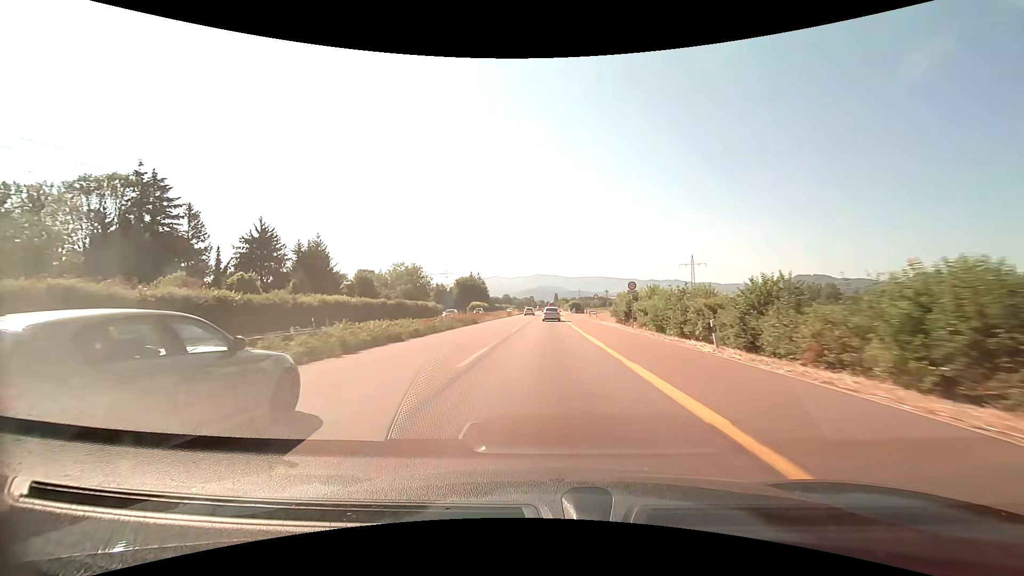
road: trunk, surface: asphalt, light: Day
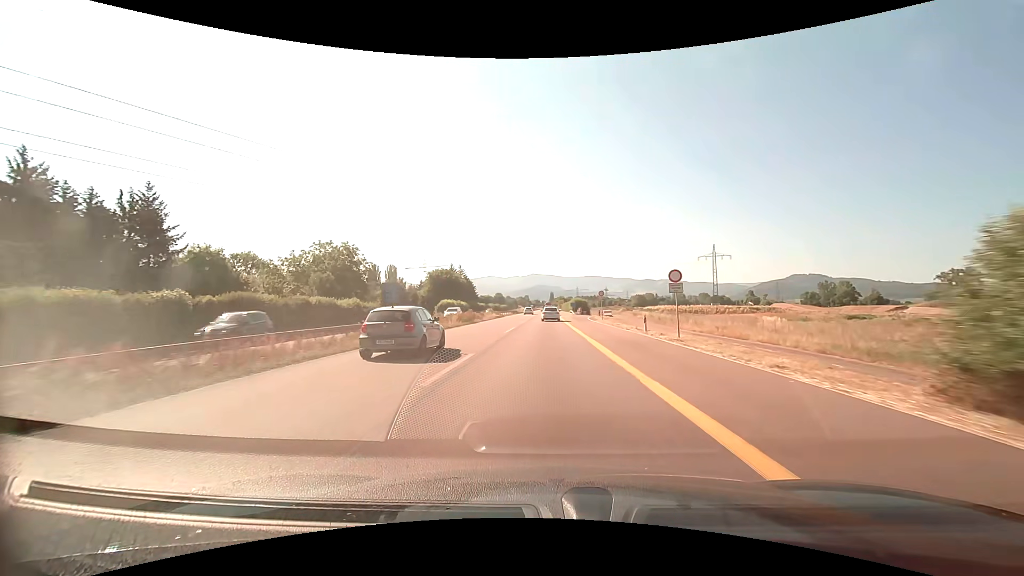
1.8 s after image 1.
(+0.2, +39.0) m; +1°
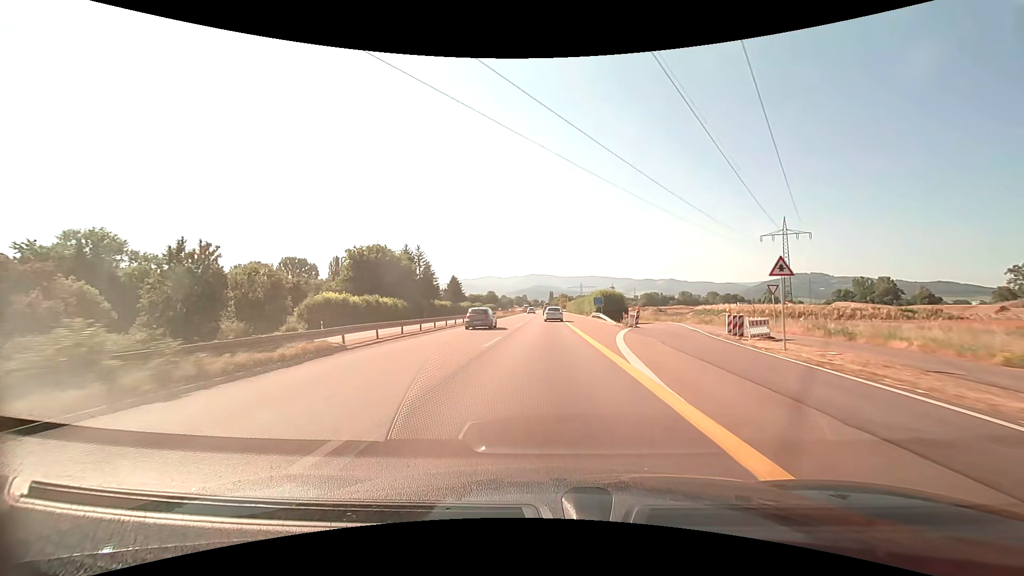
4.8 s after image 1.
(+0.1, +63.4) m; 0°
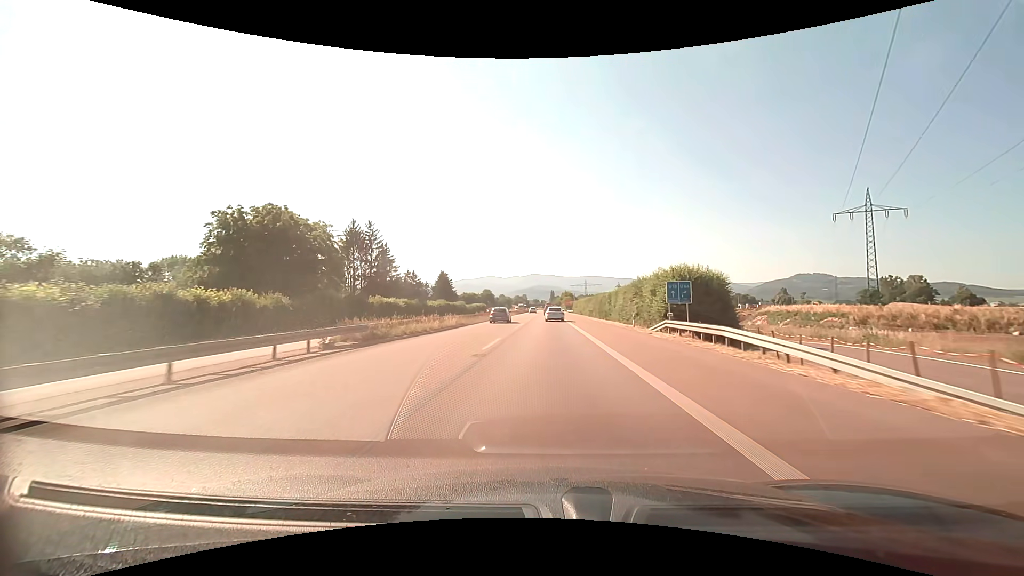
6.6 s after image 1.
(0.0, +37.6) m; 0°
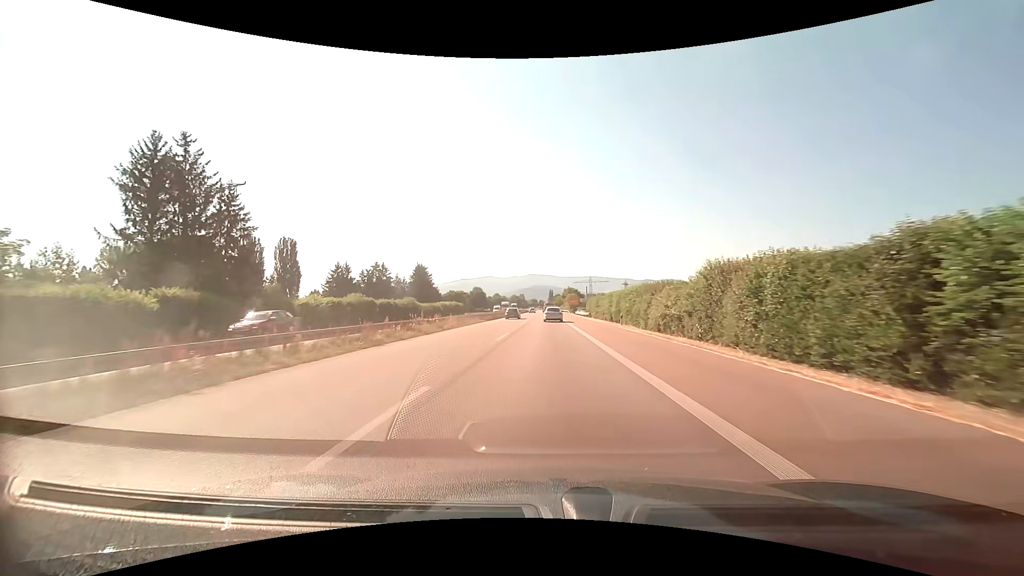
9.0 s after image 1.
(+0.2, +49.6) m; 0°
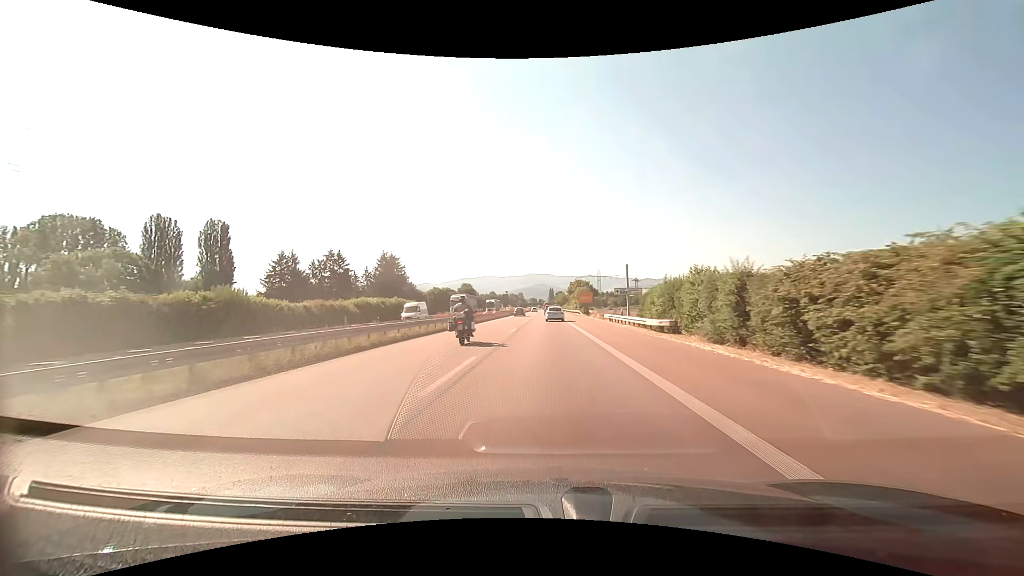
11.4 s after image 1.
(-0.1, +49.1) m; 0°
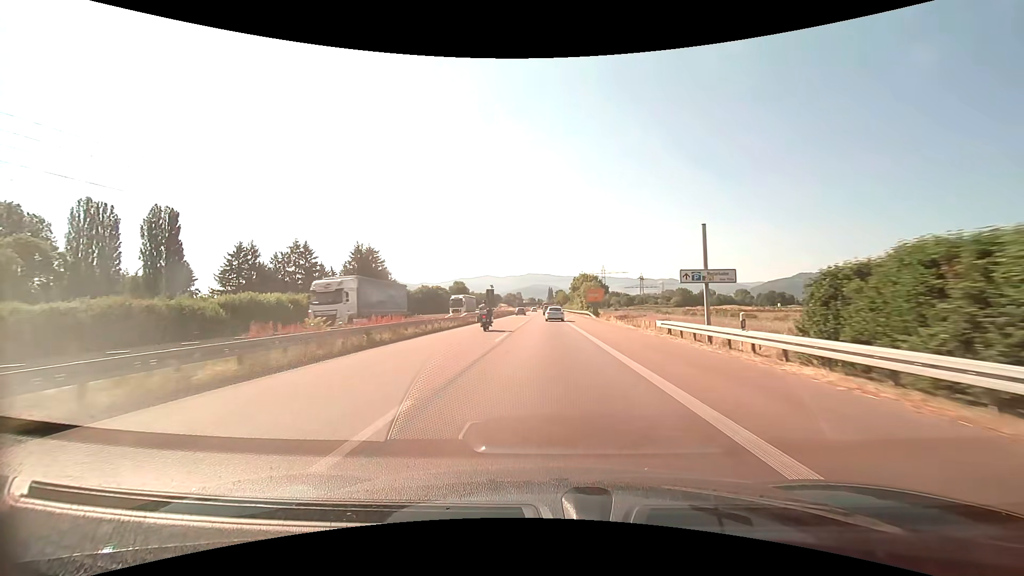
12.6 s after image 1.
(0.0, +24.5) m; 0°
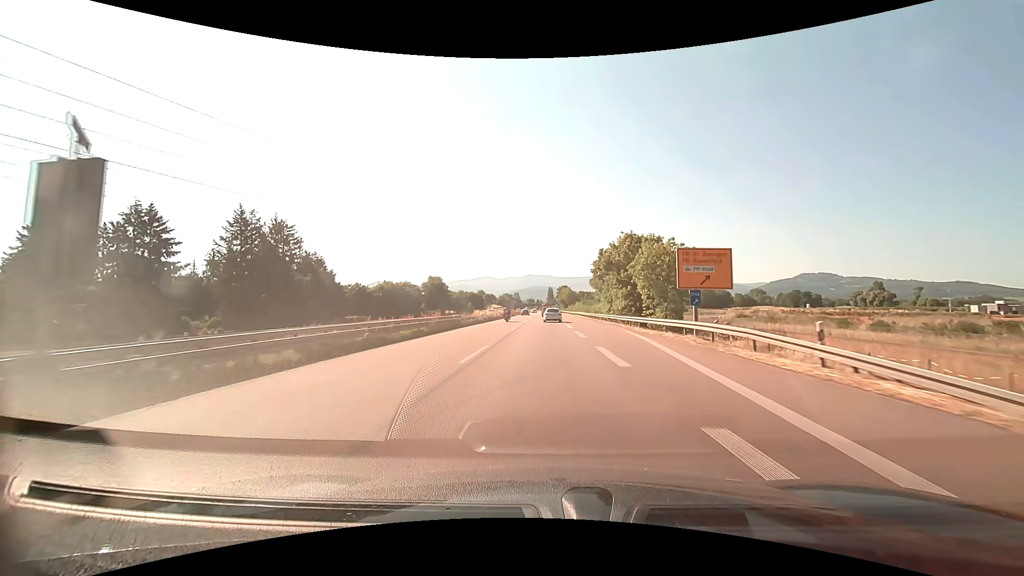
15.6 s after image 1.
(+0.1, +61.6) m; 0°
(0, +10) (0, +20) (0, +30) (0, +40) (0, +50) (0, +60) (0, +70) (0, +80) (0, +90) (0, +100) m
